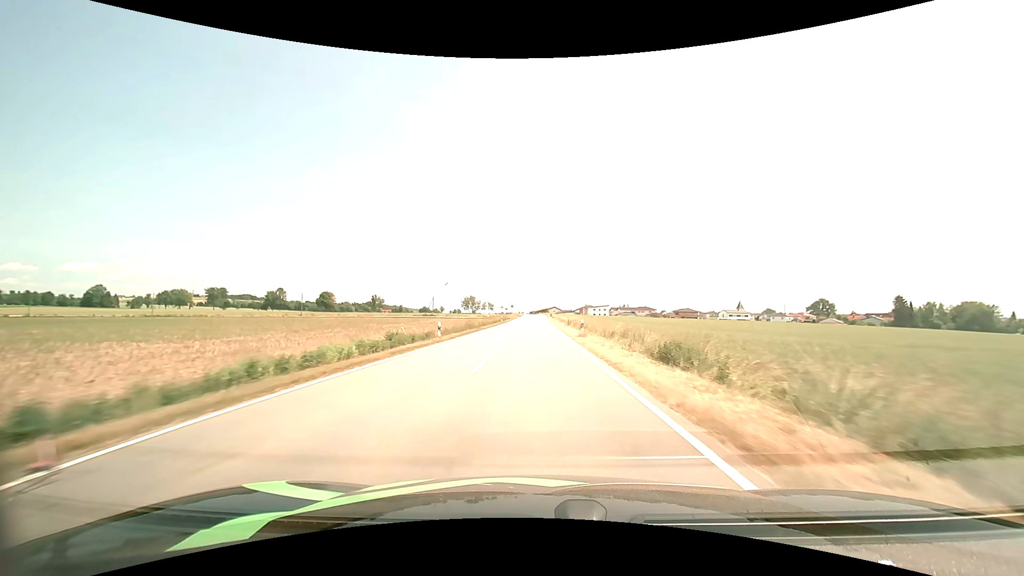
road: tertiary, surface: asphalt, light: Day
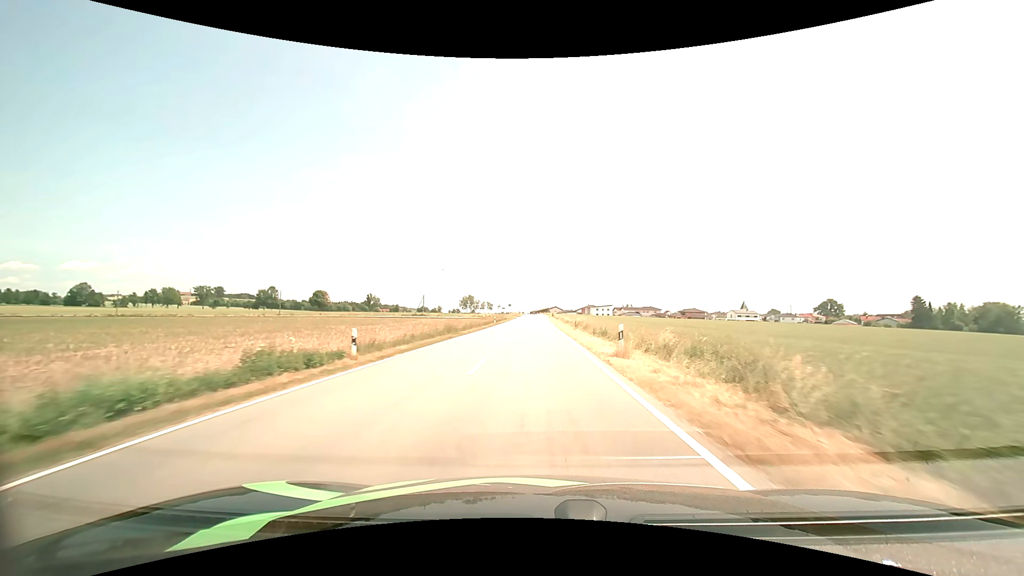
(0.0, +12.7) m; 0°
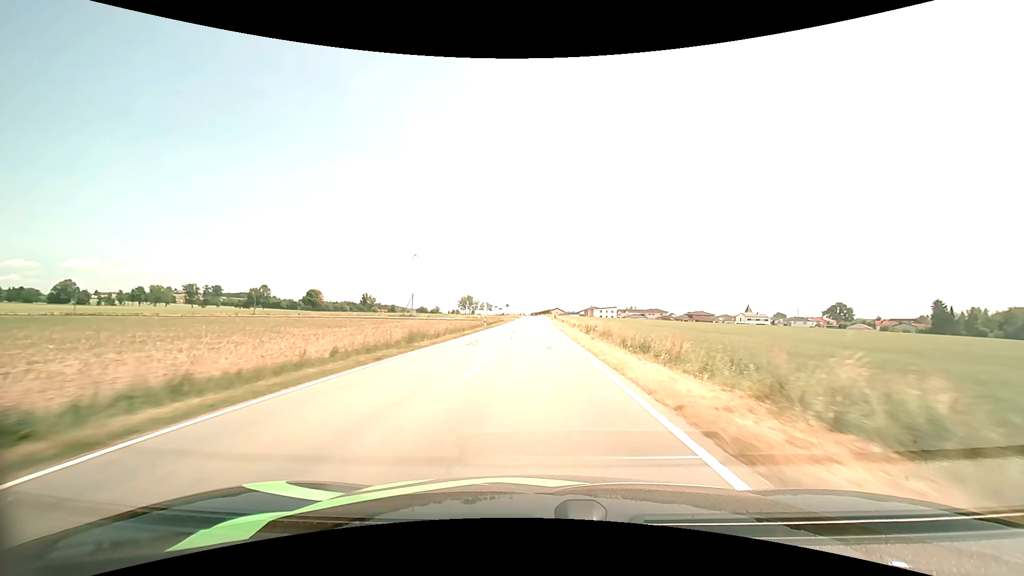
(0.0, +12.6) m; 0°
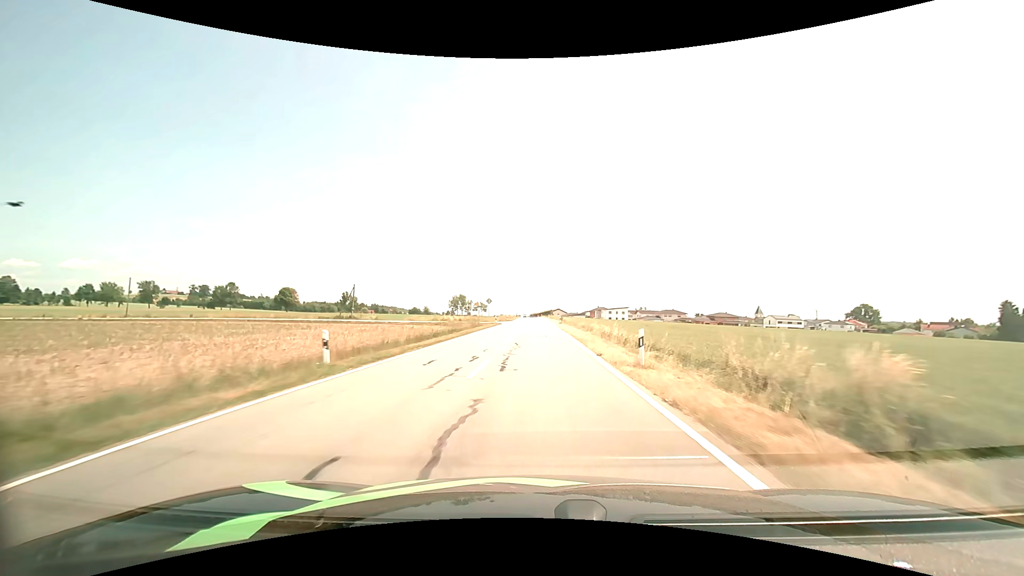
(0.0, +37.9) m; 0°
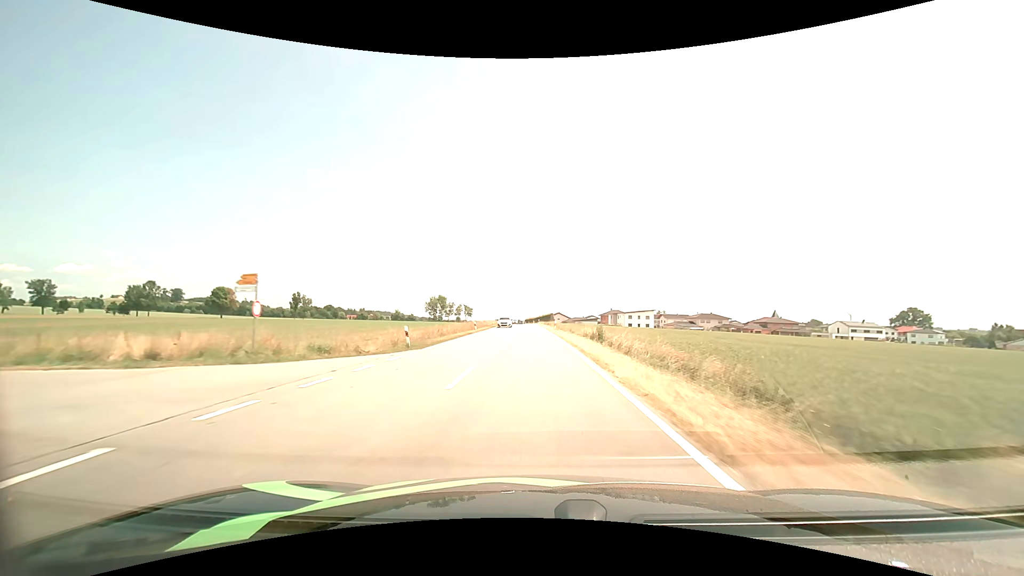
(+0.4, +63.3) m; 0°
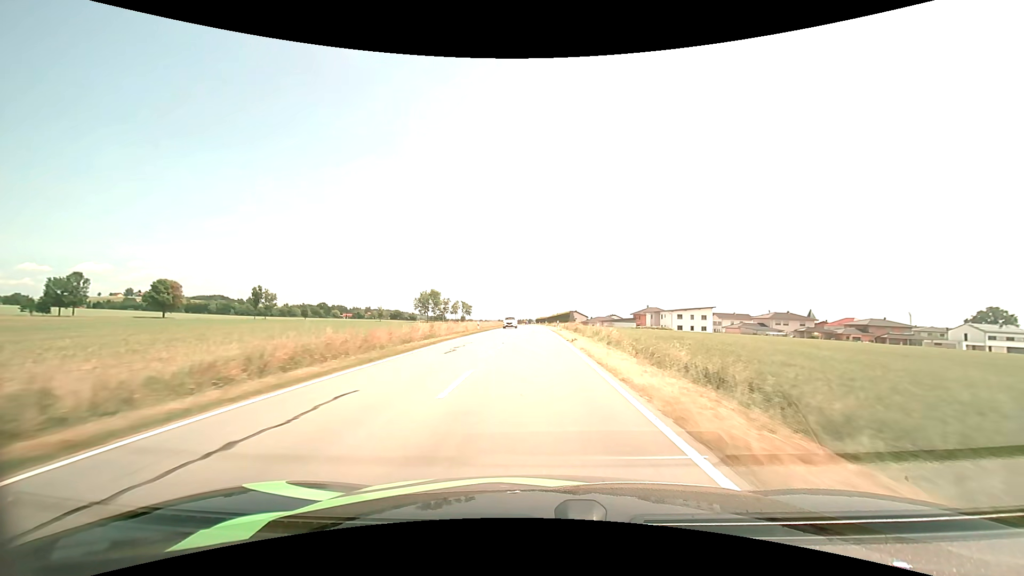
(-0.6, +51.2) m; -1°
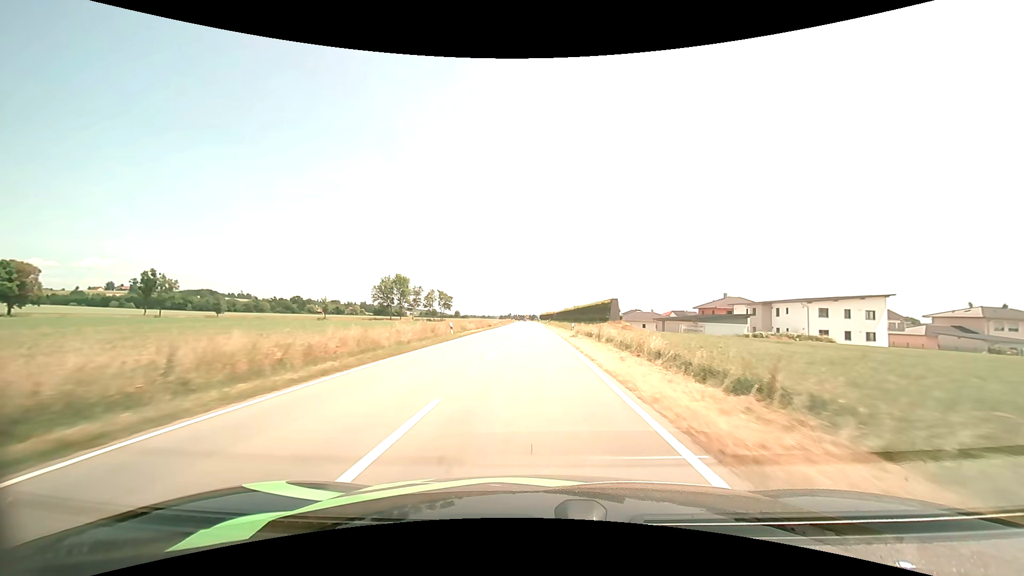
(-0.4, +66.3) m; -1°
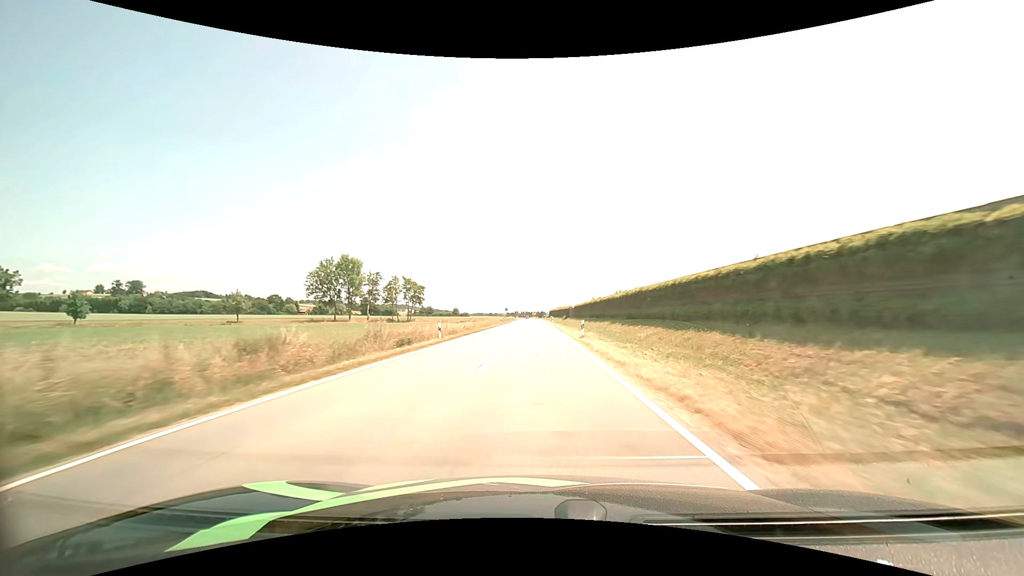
(-0.3, +54.6) m; -1°
(0, +10) (0, +20) (0, +30) (0, +40) (0, +50) (0, +60) (0, +70) (0, +80) (-1, +90) (-1, +100) m
